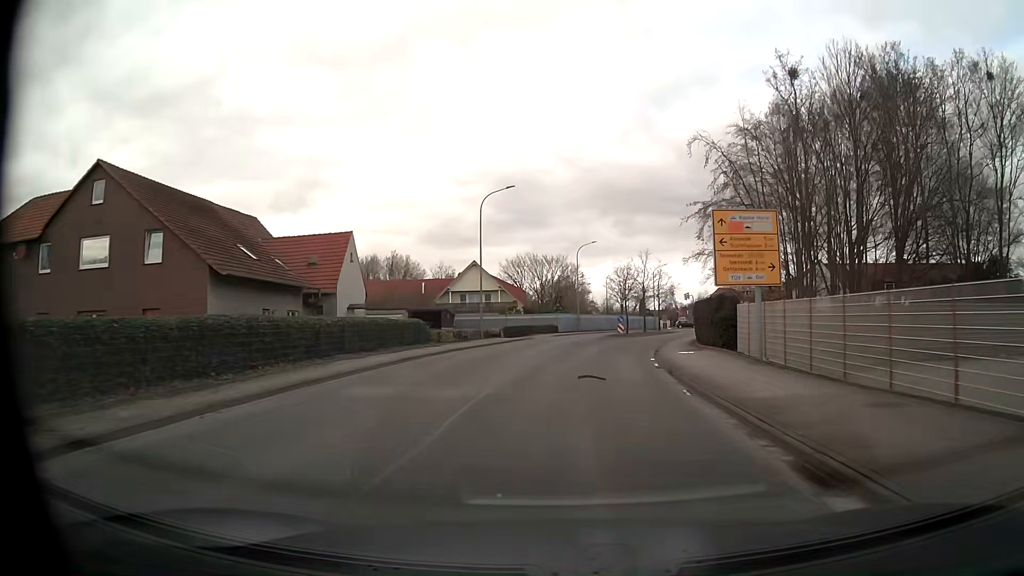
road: unclassified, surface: asphalt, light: Day
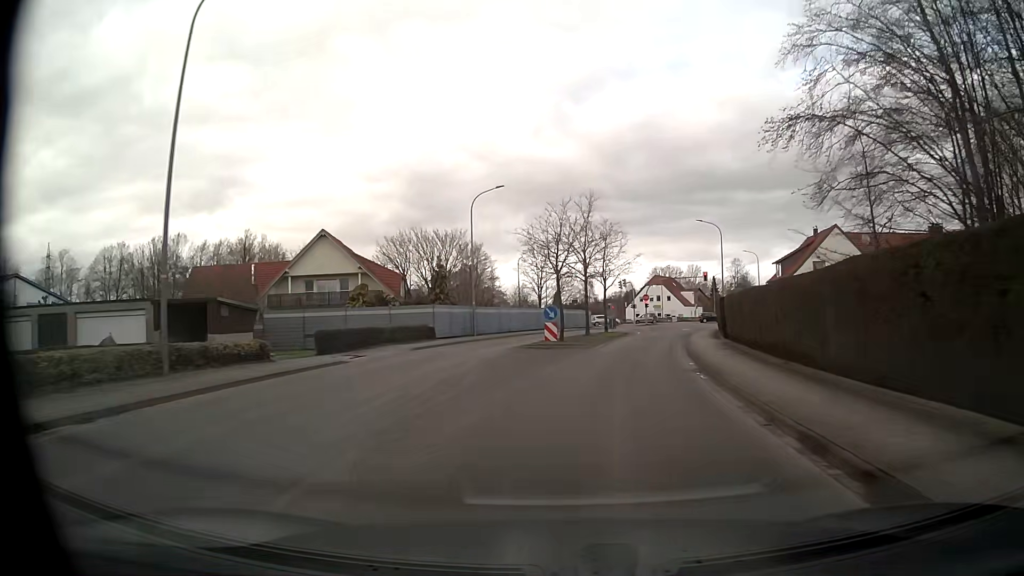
(+1.5, +28.6) m; +7°
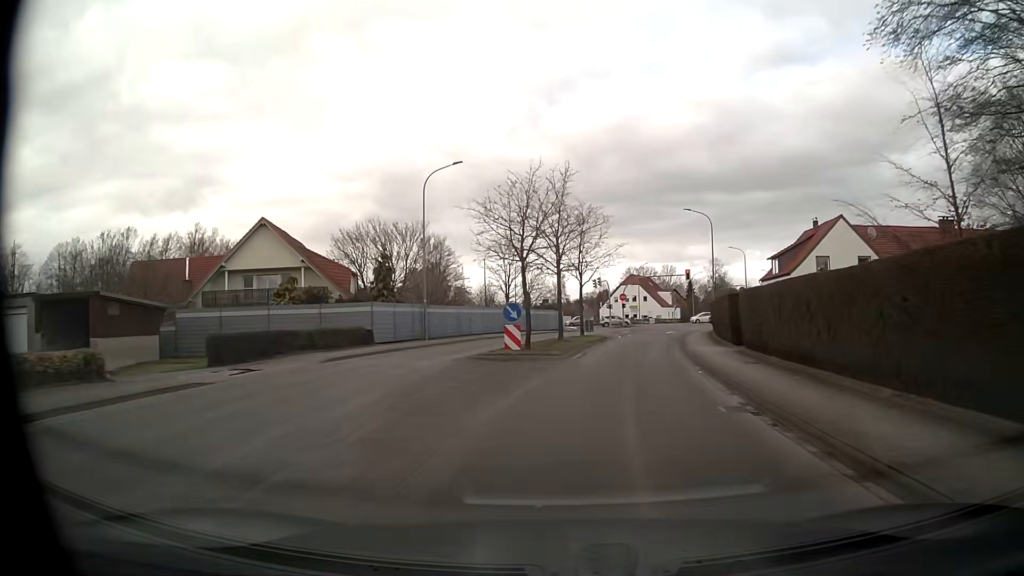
(+0.1, +7.0) m; +2°
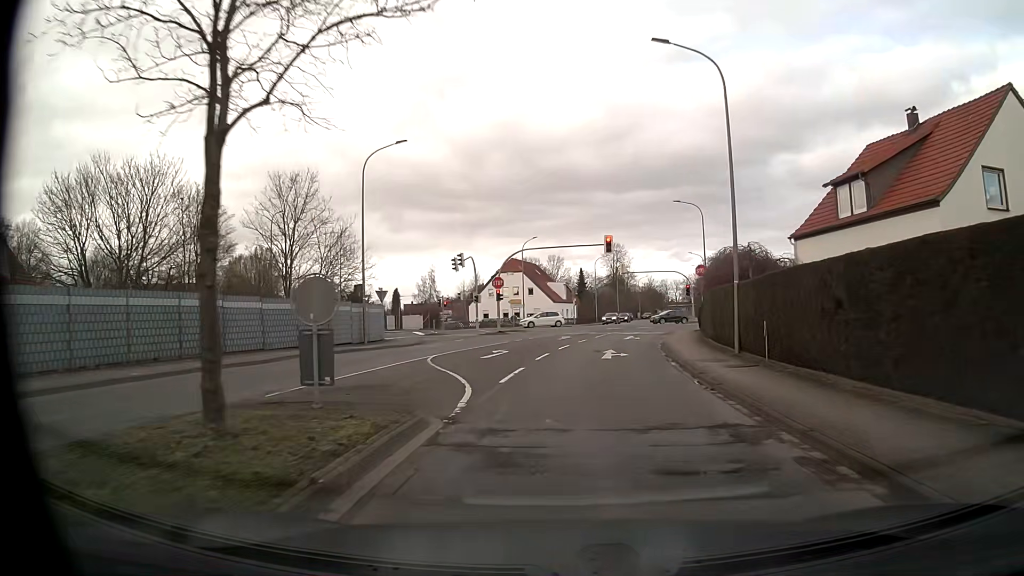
(+3.4, +33.2) m; +10°
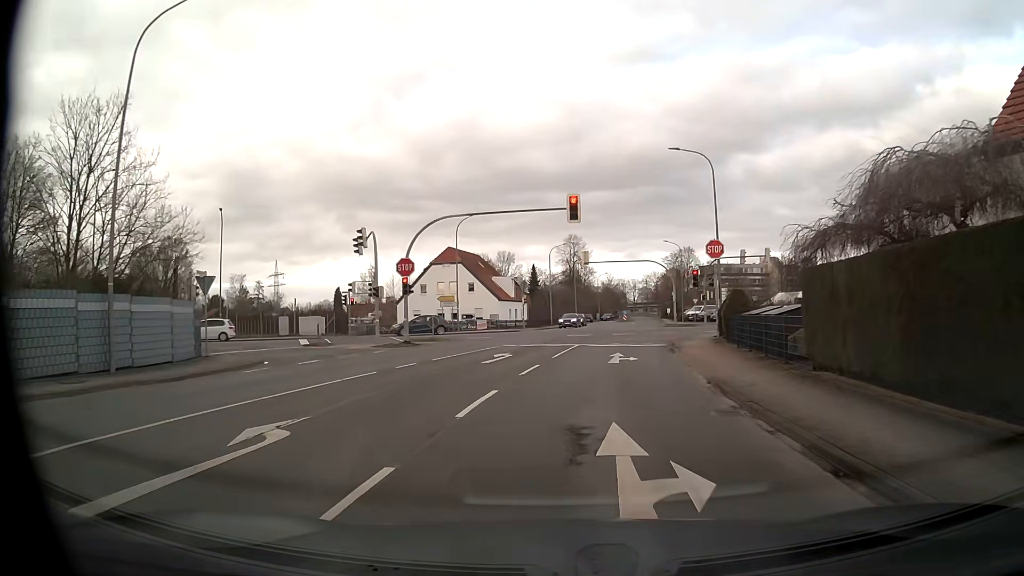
(+0.7, +16.6) m; +5°
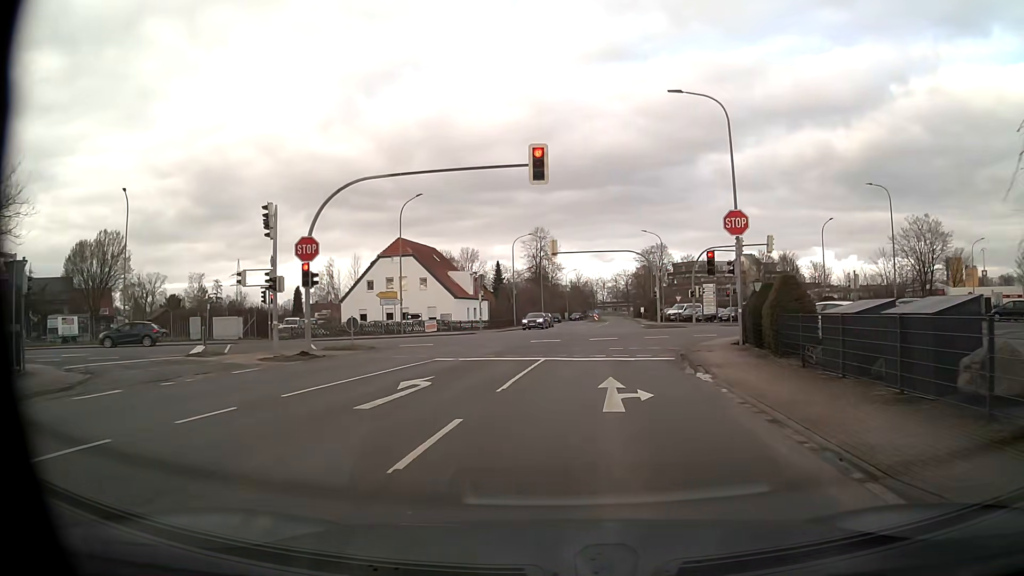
(+0.2, +9.0) m; +3°
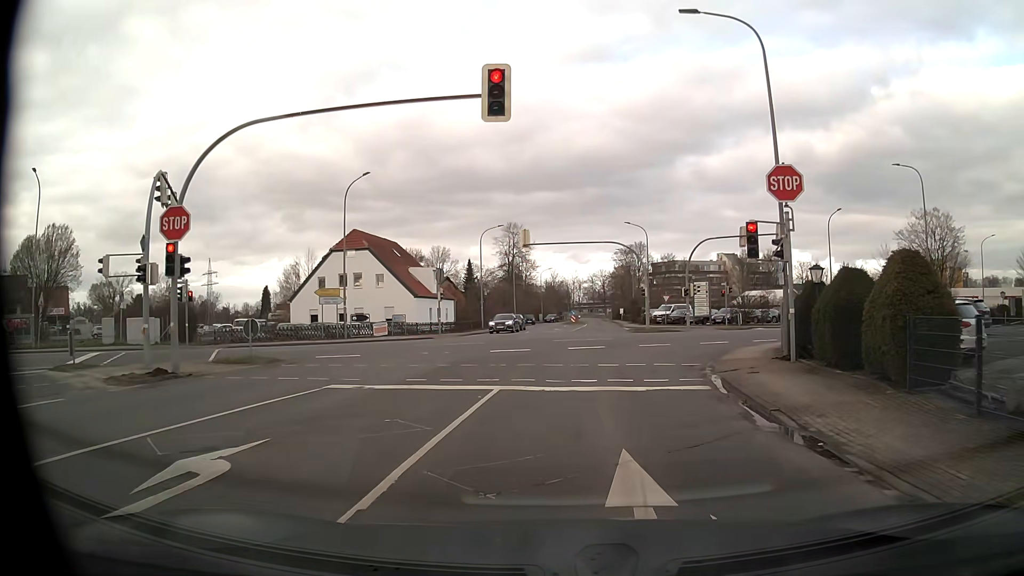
(+0.1, +7.3) m; +2°
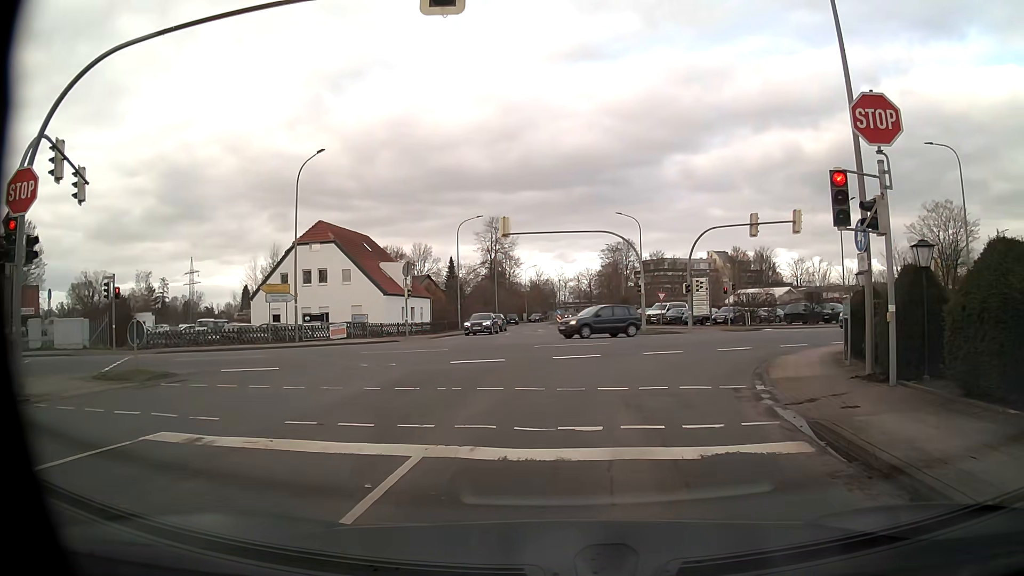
(+0.1, +5.4) m; +2°
(0, +10) (0, +20) (0, +30) (+1, +40) (+1, +50) (+1, +60) (+2, +70) (+2, +80) (+2, +90) (+3, +100) m
